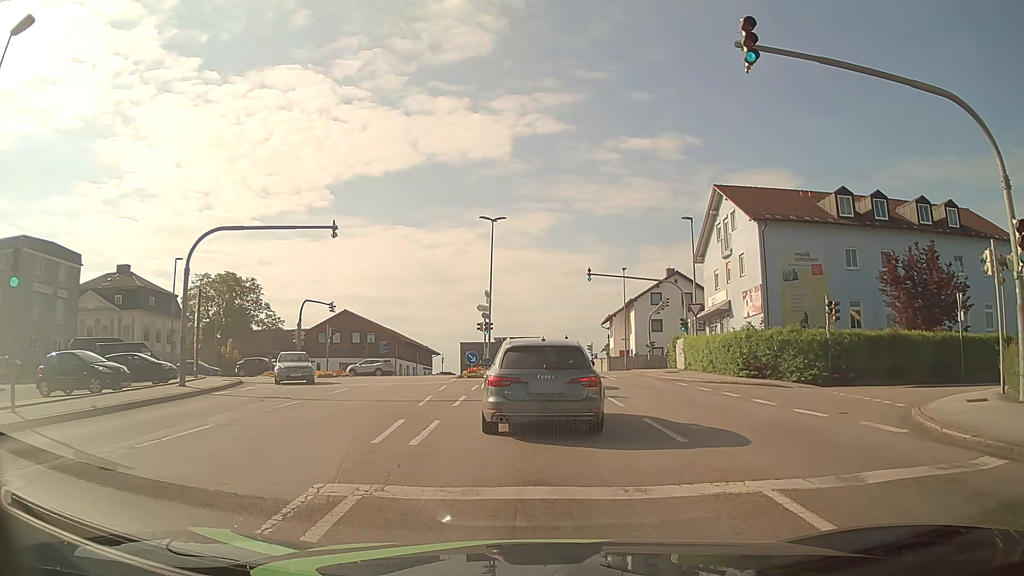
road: tertiary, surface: asphalt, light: Day
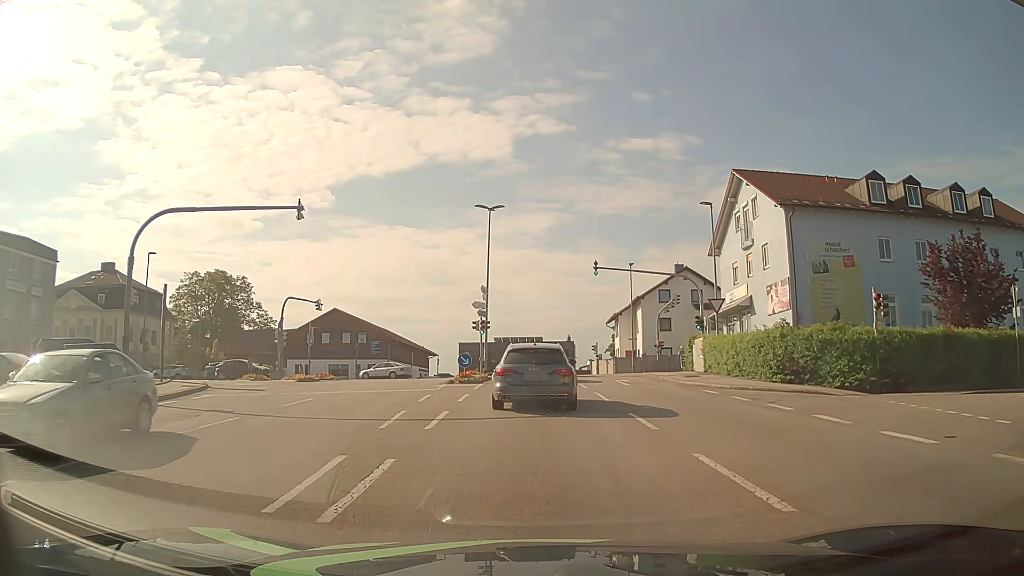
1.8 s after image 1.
(+0.1, +4.1) m; +1°
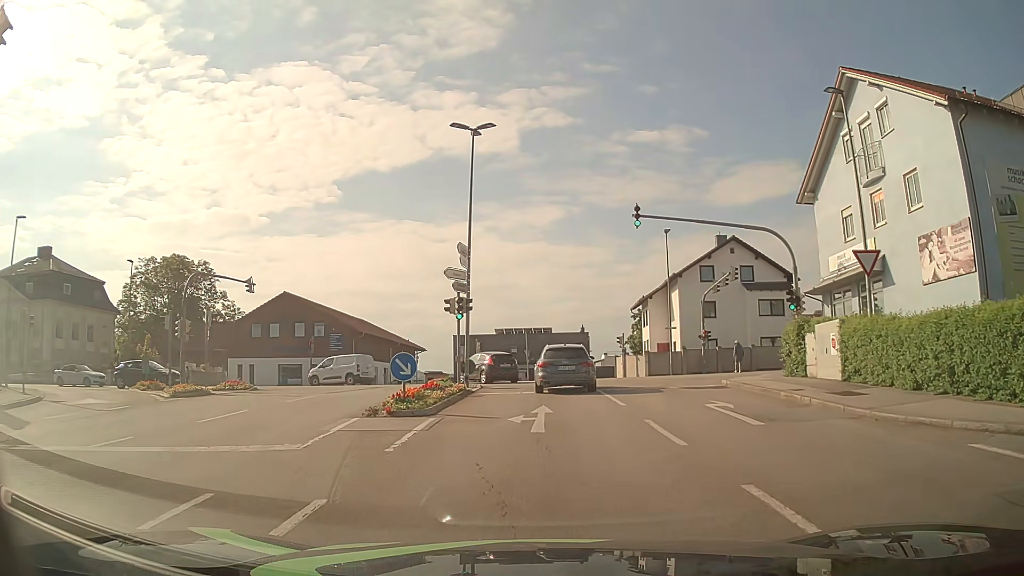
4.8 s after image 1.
(-0.1, +15.0) m; 0°
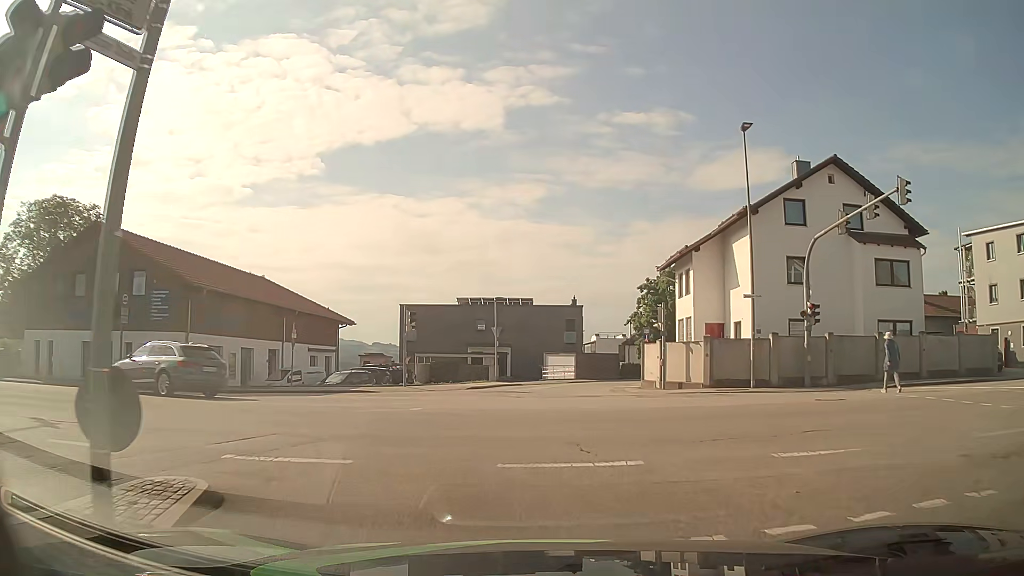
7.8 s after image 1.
(0.0, +21.6) m; +1°
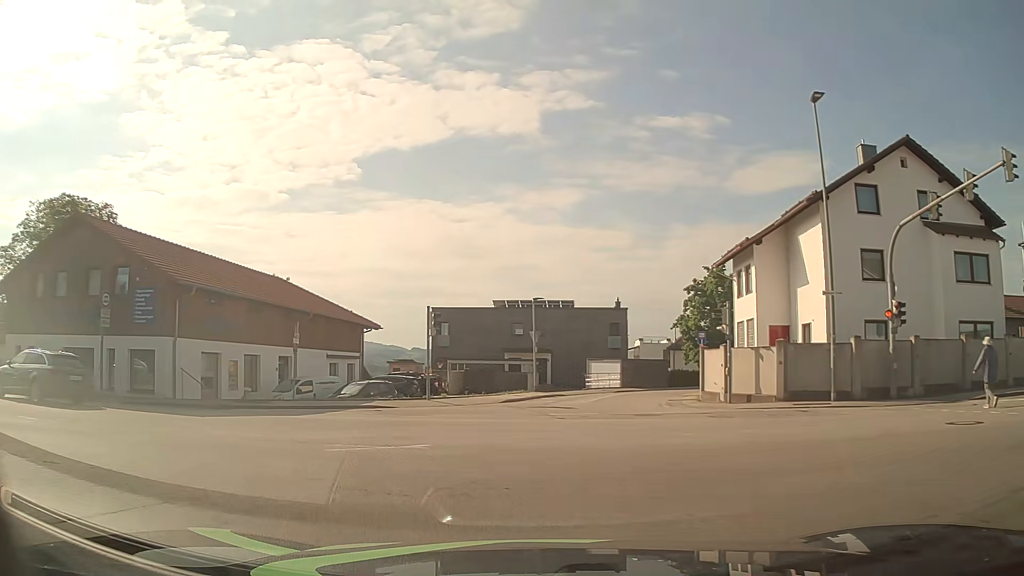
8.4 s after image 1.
(-0.1, +4.0) m; -3°
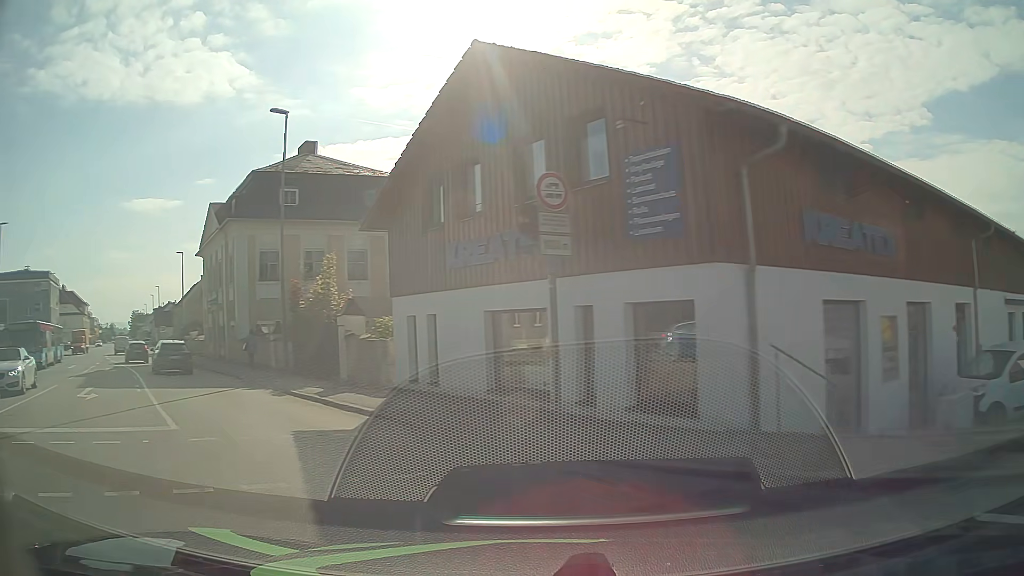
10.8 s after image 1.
(-6.2, +13.9) m; -52°
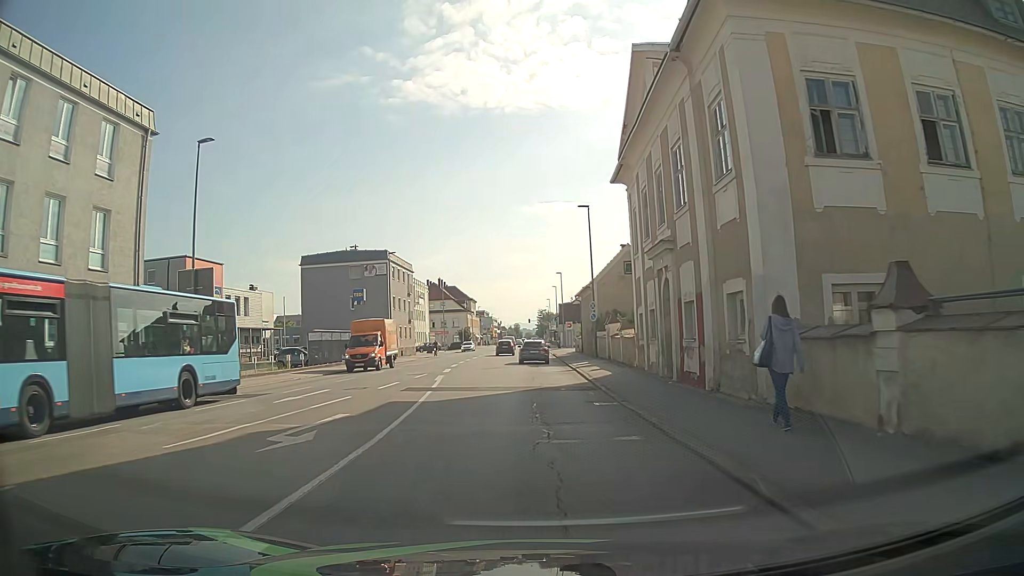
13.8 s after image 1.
(-11.5, +22.3) m; -35°
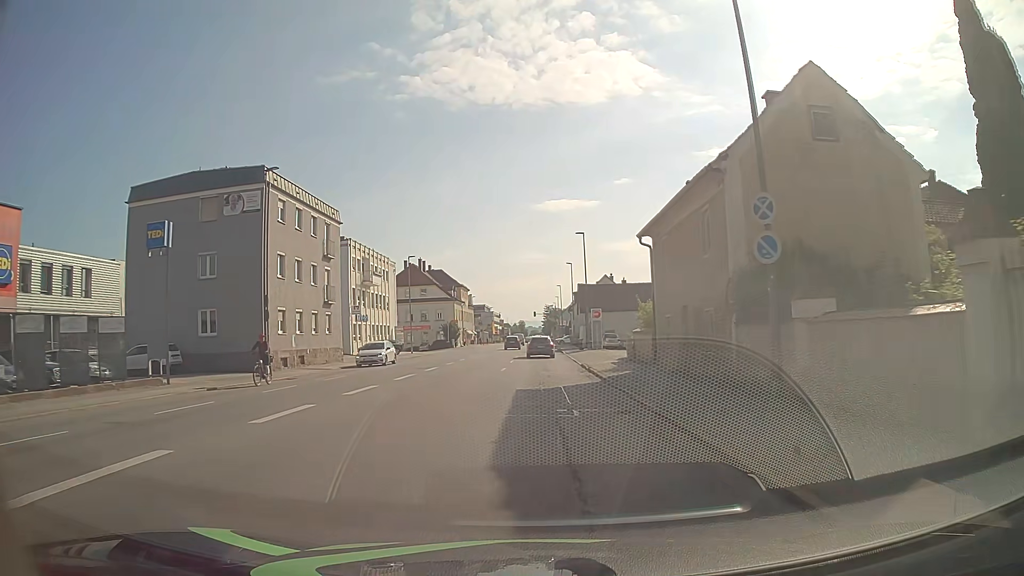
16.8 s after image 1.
(-0.5, +33.0) m; -1°
(0, +10) (0, +20) (0, +30) (0, +40) (0, +50) (0, +60) (0, +70) (0, +80) (0, +90) (0, +100) m
